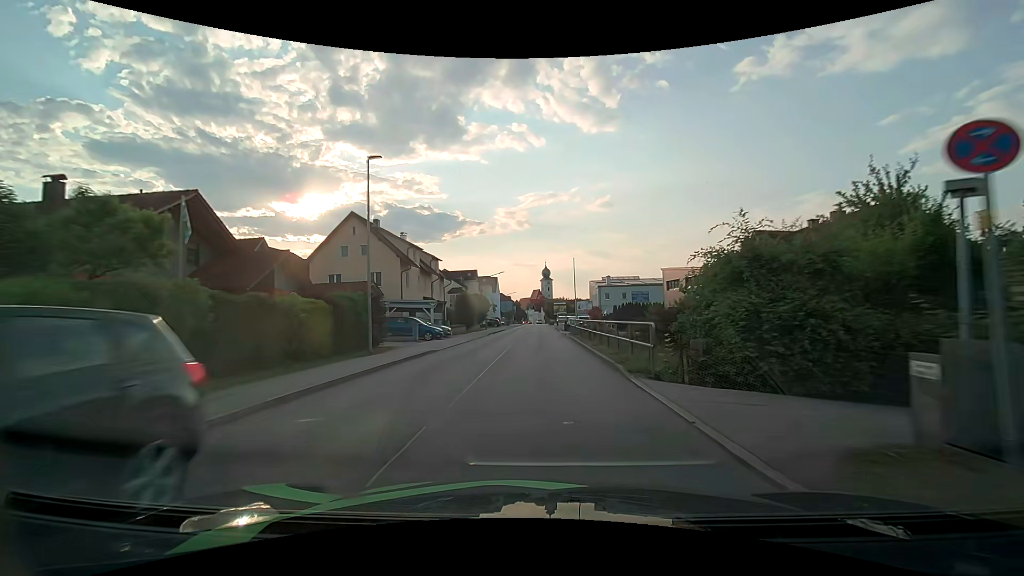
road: unclassified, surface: asphalt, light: Day
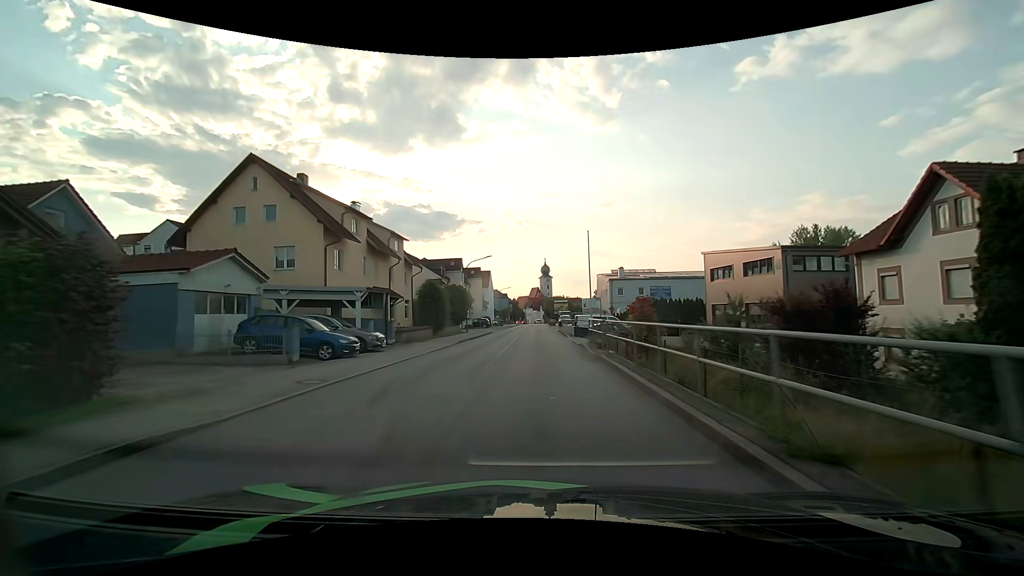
(0.0, +15.7) m; 0°
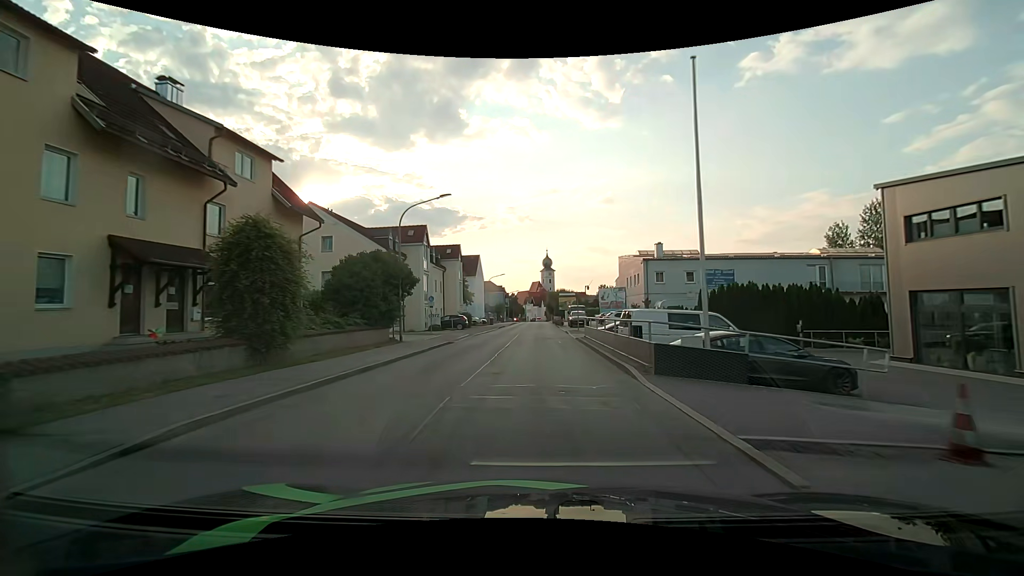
(0.0, +23.2) m; 0°
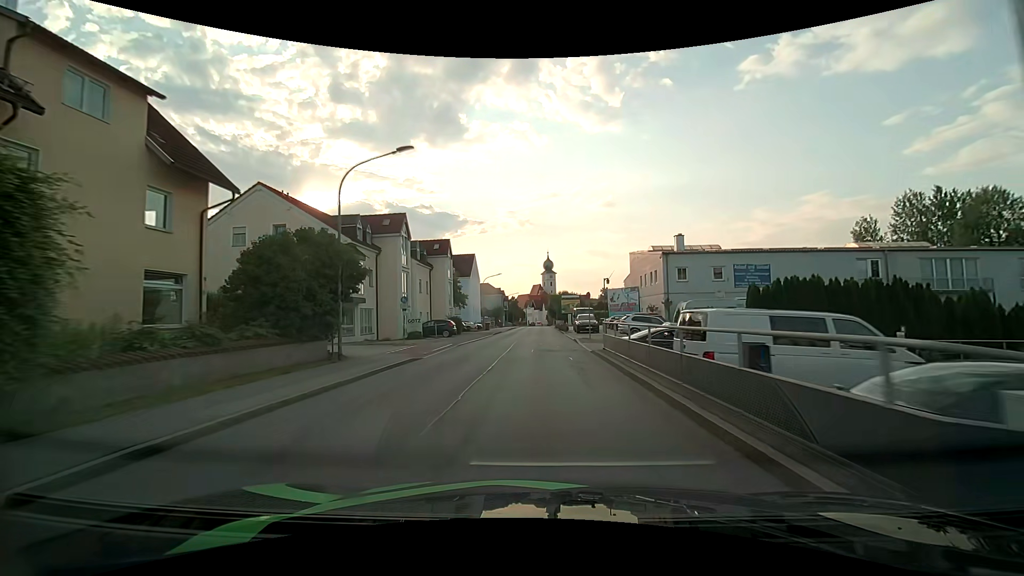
(0.0, +7.6) m; 0°
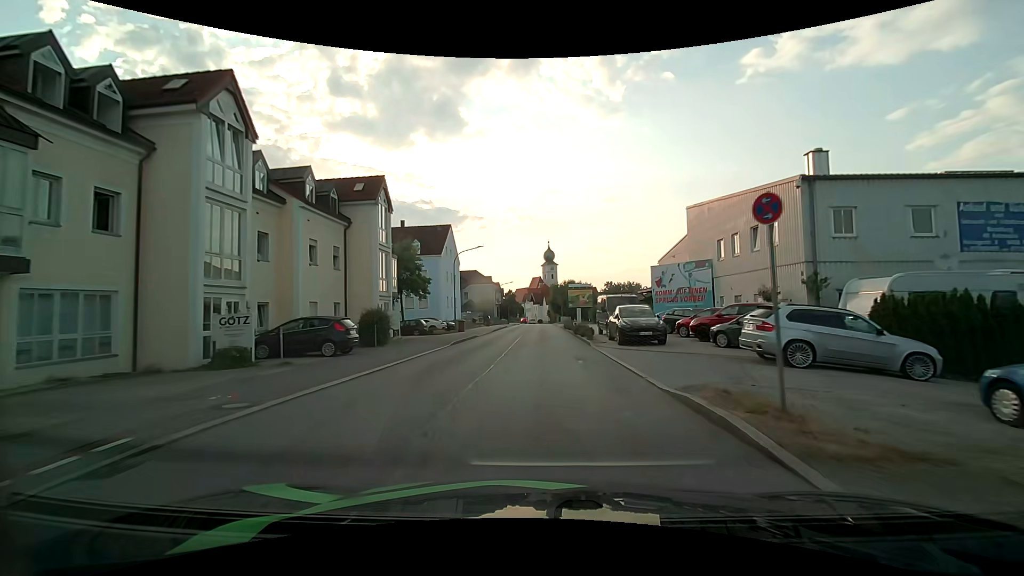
(-0.1, +22.7) m; 0°
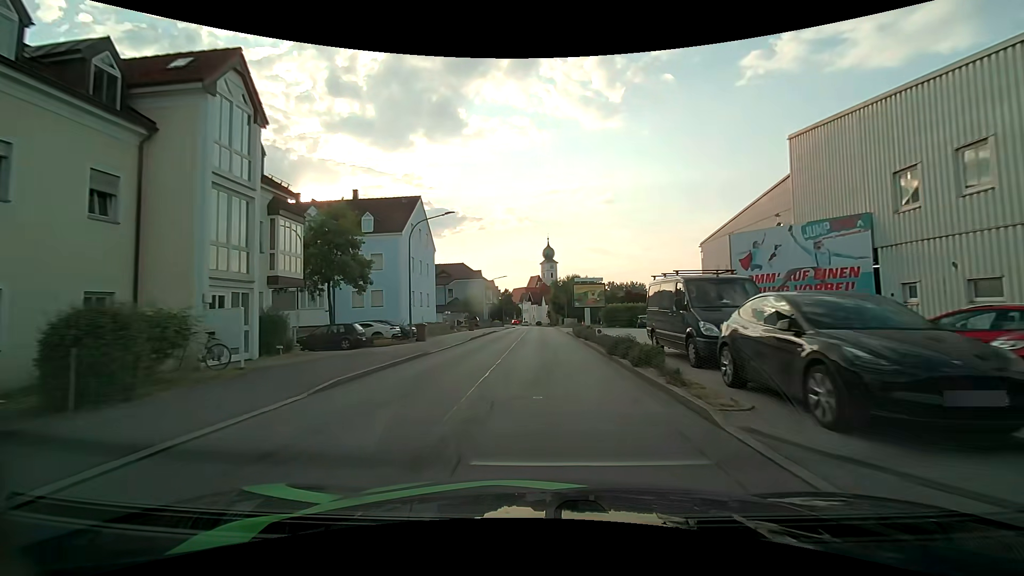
(-0.1, +15.0) m; 0°
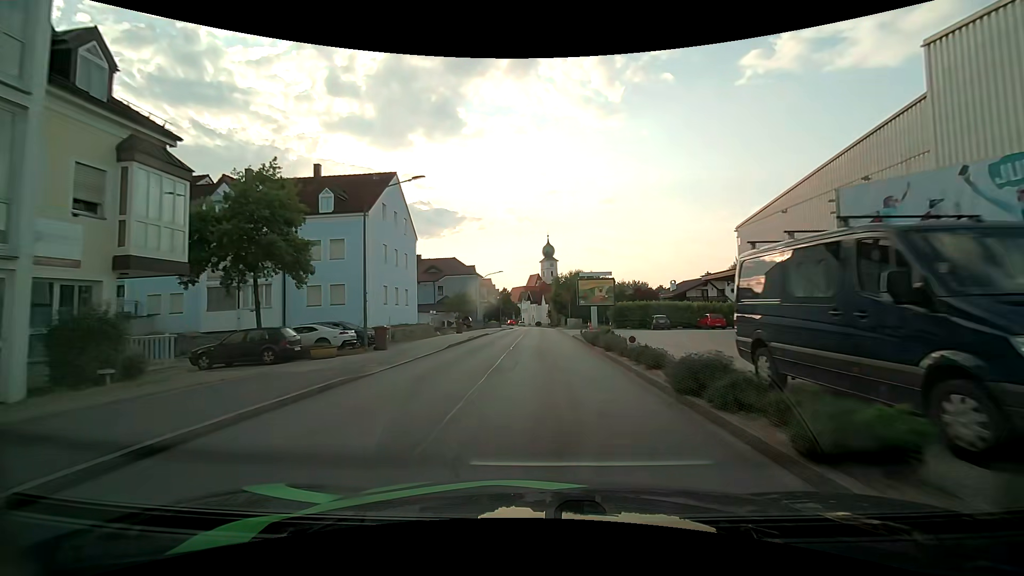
(0.0, +7.6) m; 0°
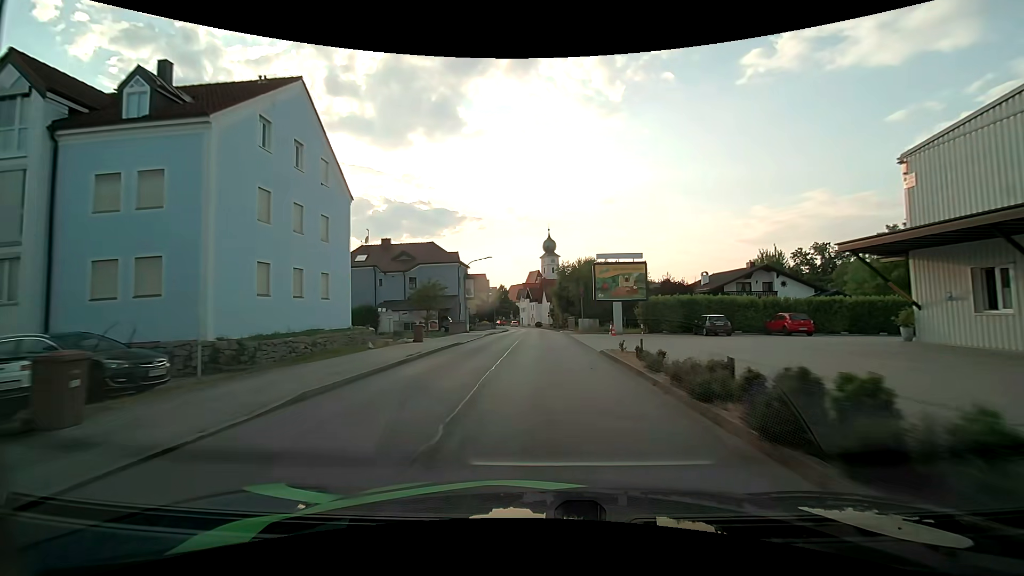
(0.0, +15.3) m; 0°
(0, +10) (0, +20) (0, +30) (0, +40) (0, +50) (0, +60) (0, +70) (0, +80) (0, +90) (-1, +100) m
